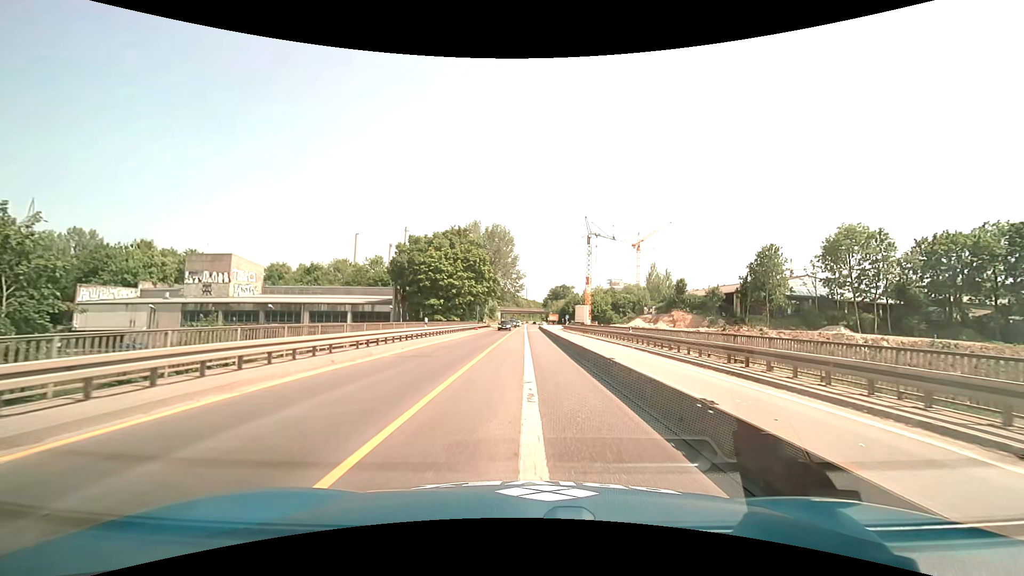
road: trunk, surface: asphalt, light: Day
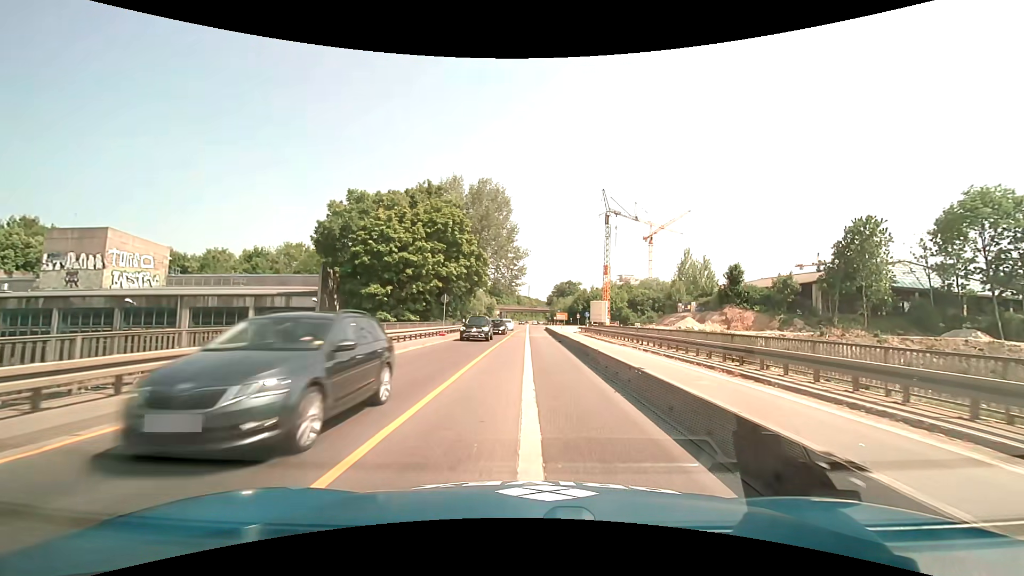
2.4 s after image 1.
(0.0, +26.3) m; 0°
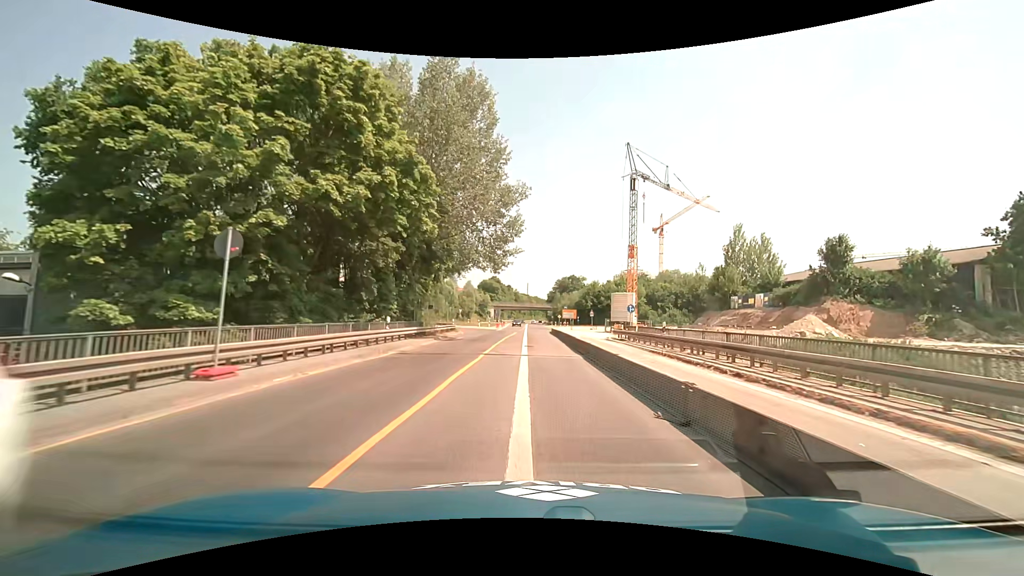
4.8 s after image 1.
(+0.1, +26.4) m; 0°
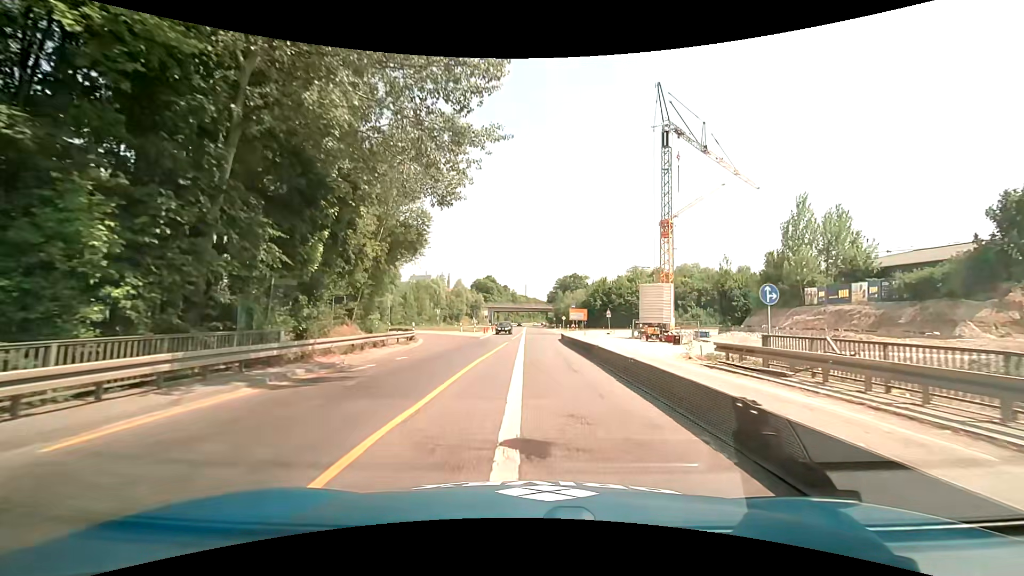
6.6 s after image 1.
(+0.1, +19.8) m; 0°
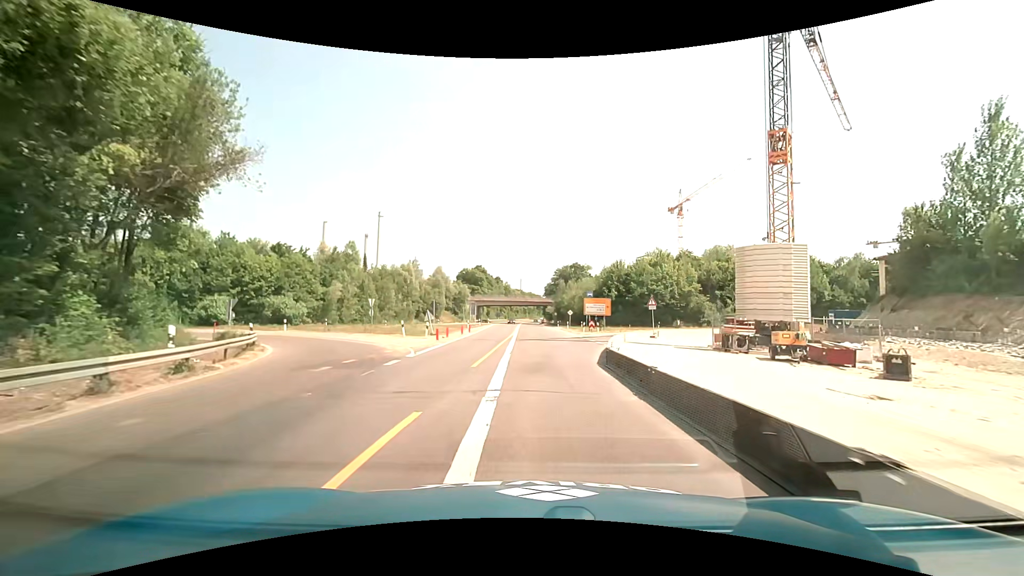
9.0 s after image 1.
(+0.2, +26.2) m; 0°
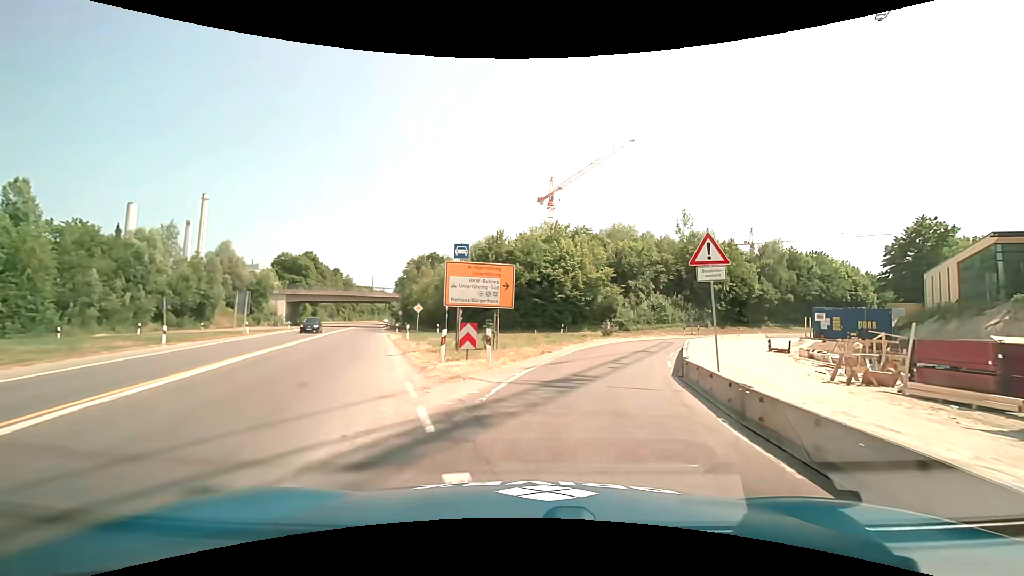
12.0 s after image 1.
(+3.1, +32.4) m; +15°
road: trunk_link
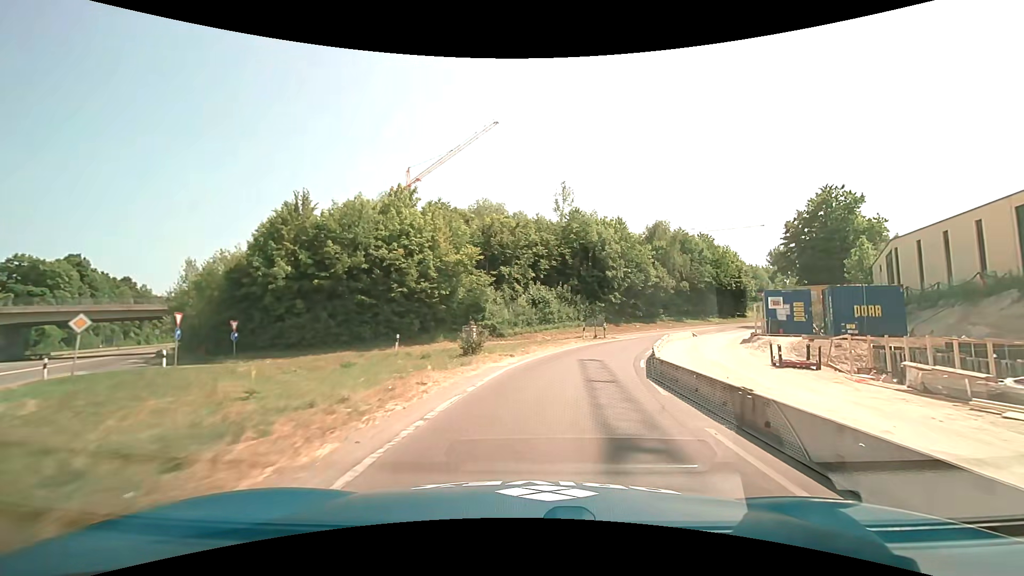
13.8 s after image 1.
(+2.9, +19.2) m; +16°
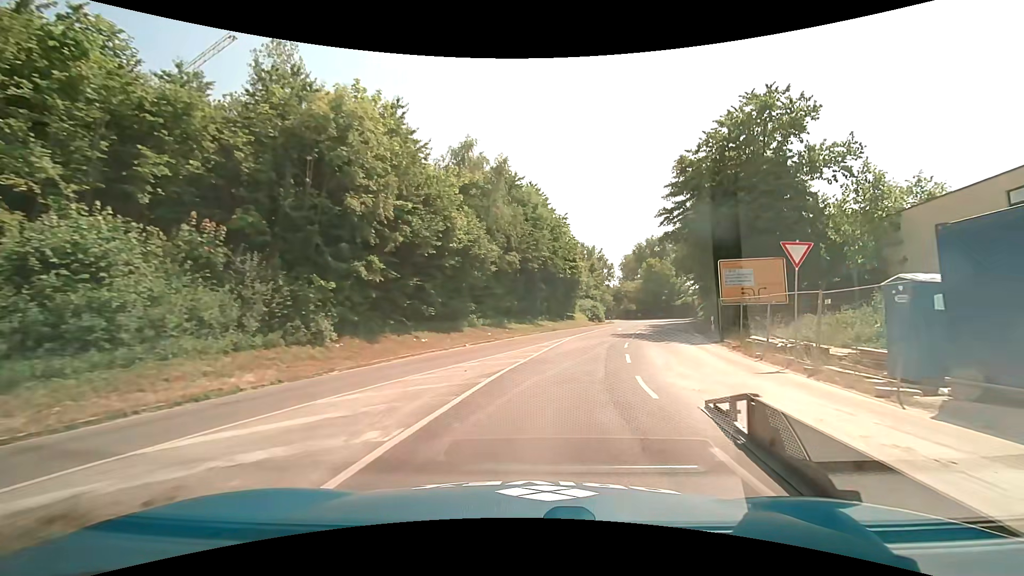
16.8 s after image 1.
(+6.3, +31.7) m; +23°
(+1, +10) (+3, +20) (+6, +29) (+10, +39) (+13, +48) (+16, +57) (+19, +67) (+22, +77) (+24, +86) (+26, +96) m
